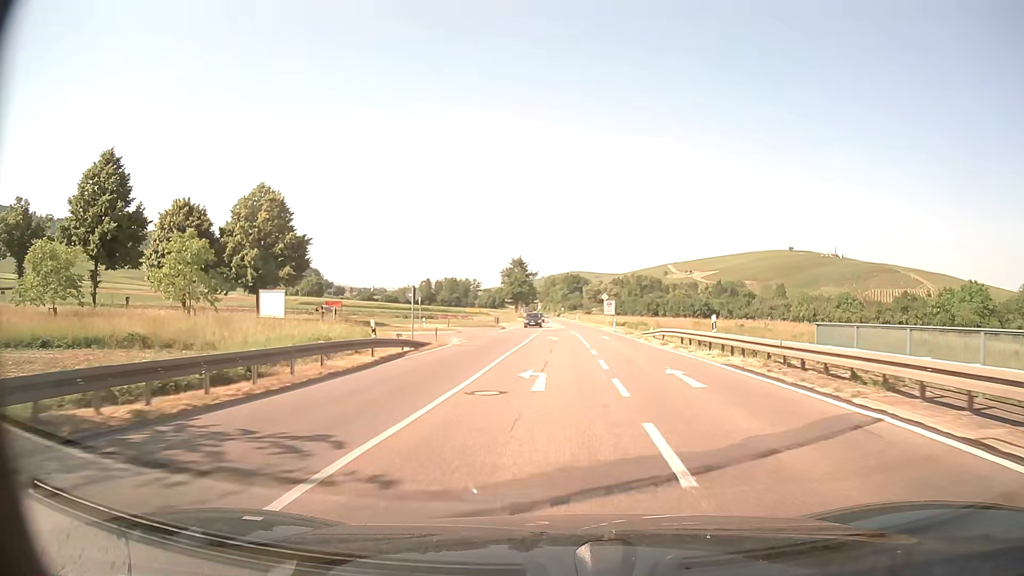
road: primary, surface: asphalt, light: Day
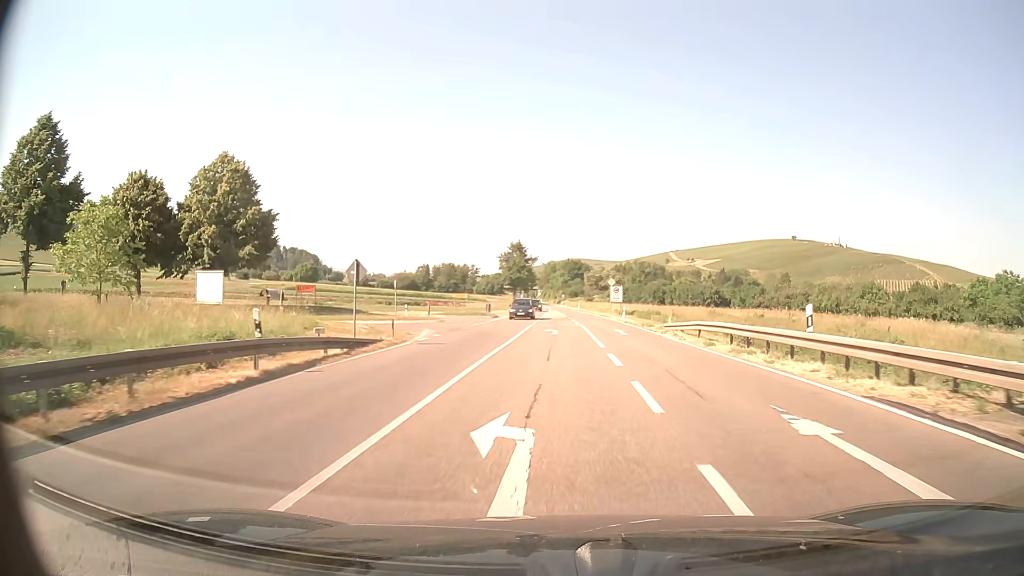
(0.0, +8.6) m; 0°
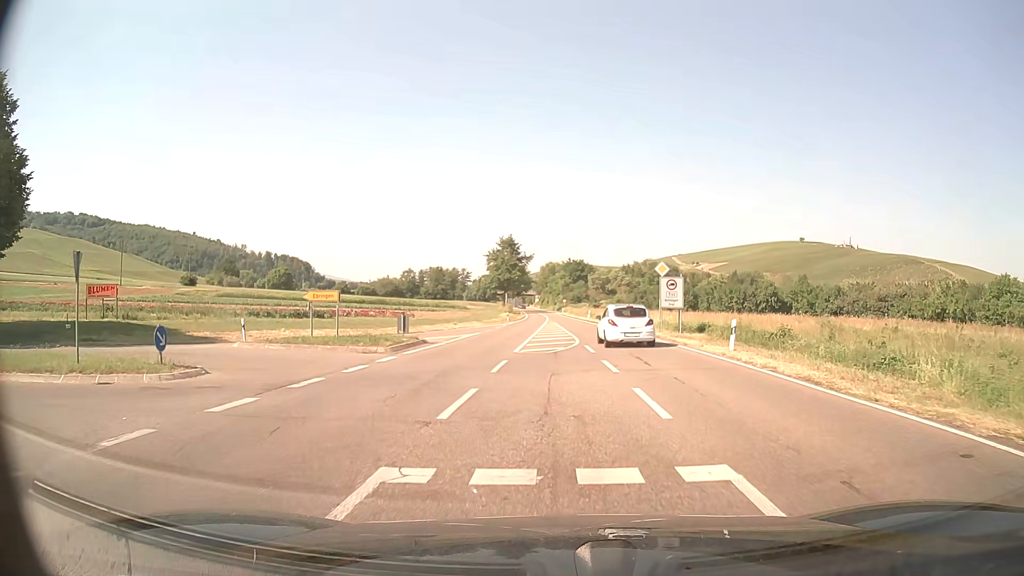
(+0.1, +32.5) m; 0°
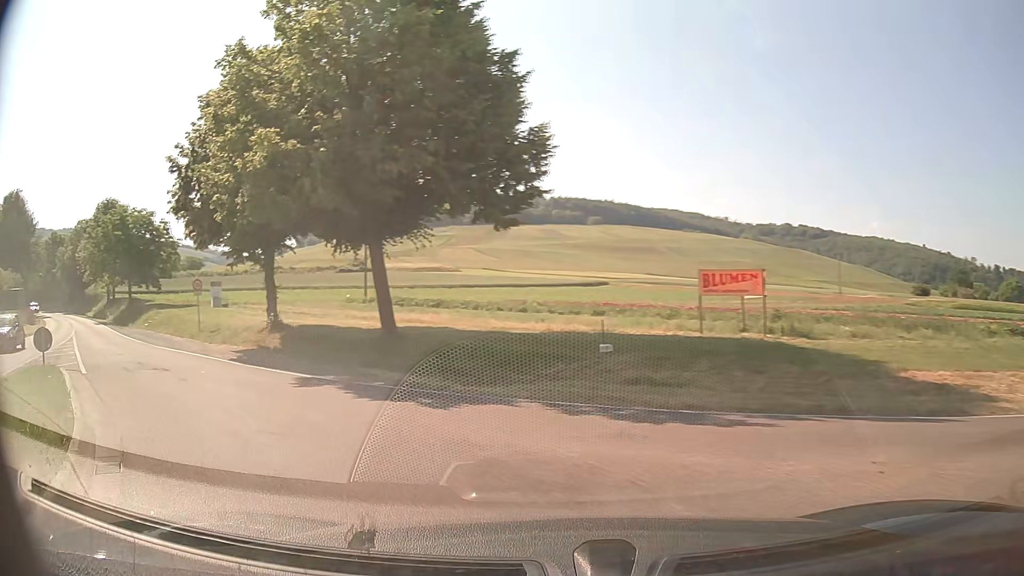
(-8.2, +16.8) m; -65°
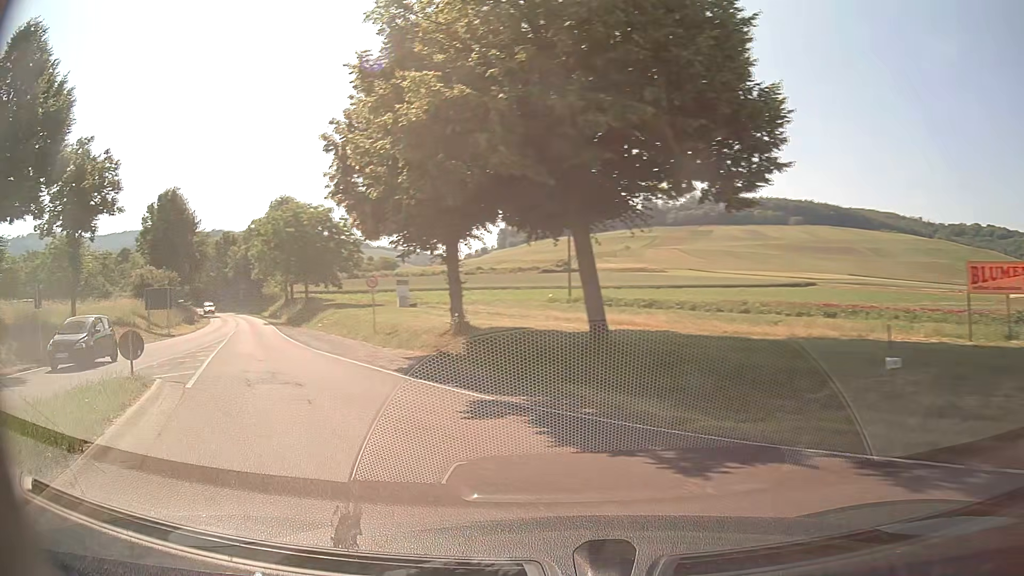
(-0.6, +4.2) m; -17°
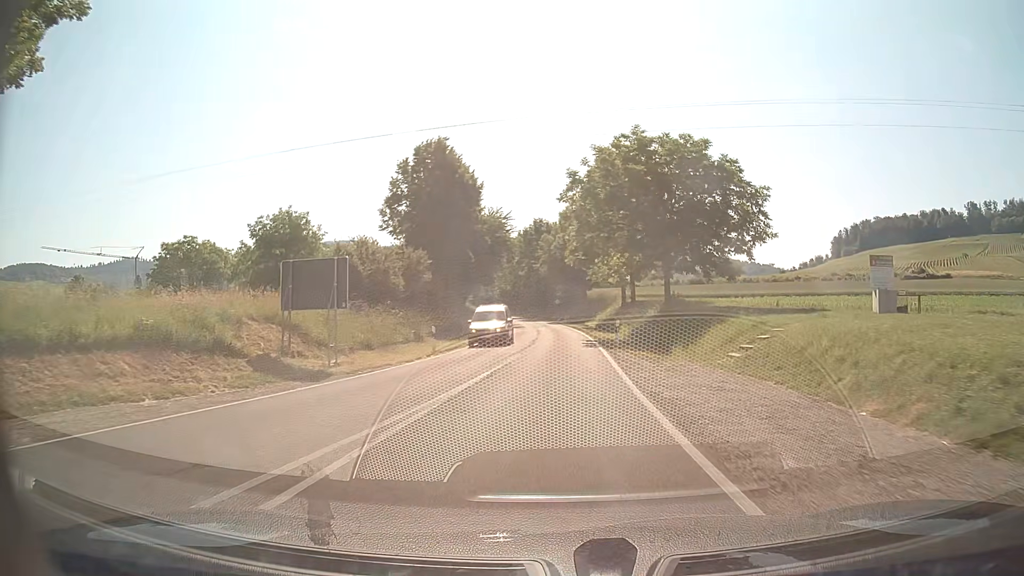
(-11.1, +27.2) m; -27°
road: tertiary
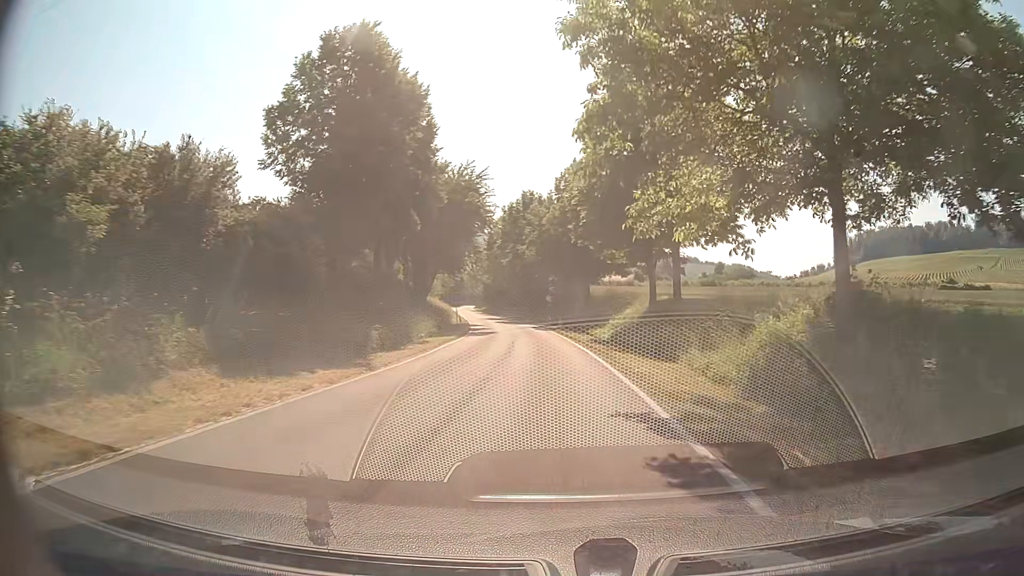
(+0.1, +23.6) m; 0°
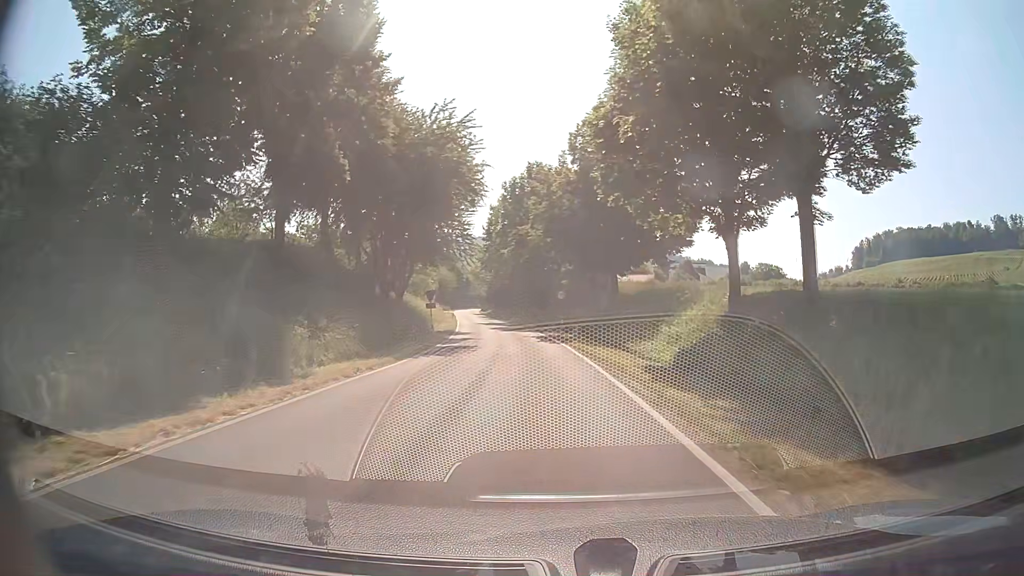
(-0.1, +16.8) m; -1°
(0, +10) (0, +20) (-1, +30) (-2, +40) (-3, +50) (-4, +60) (-5, +70) (-7, +80) (-8, +89) (-10, +99) m
